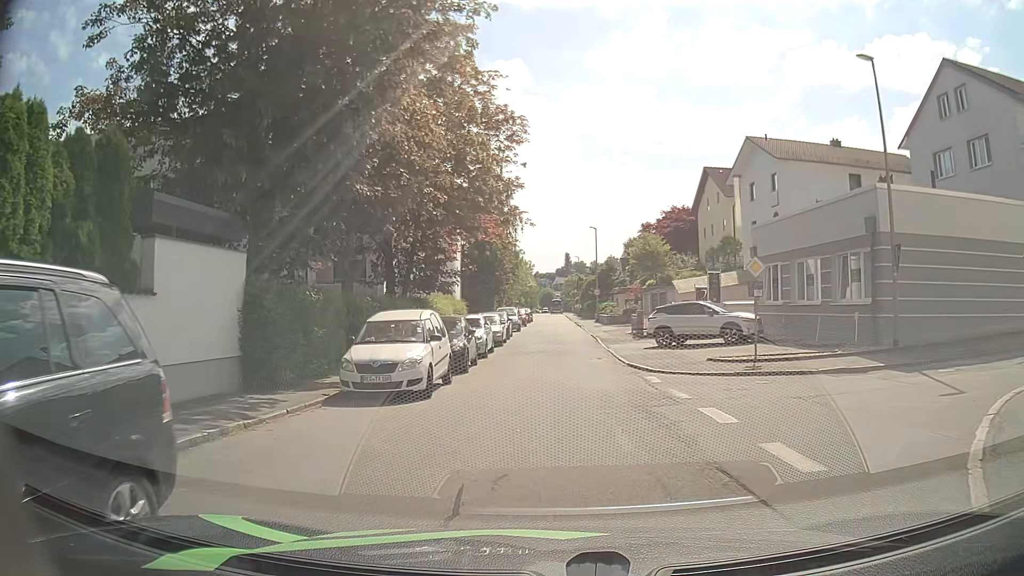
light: Day
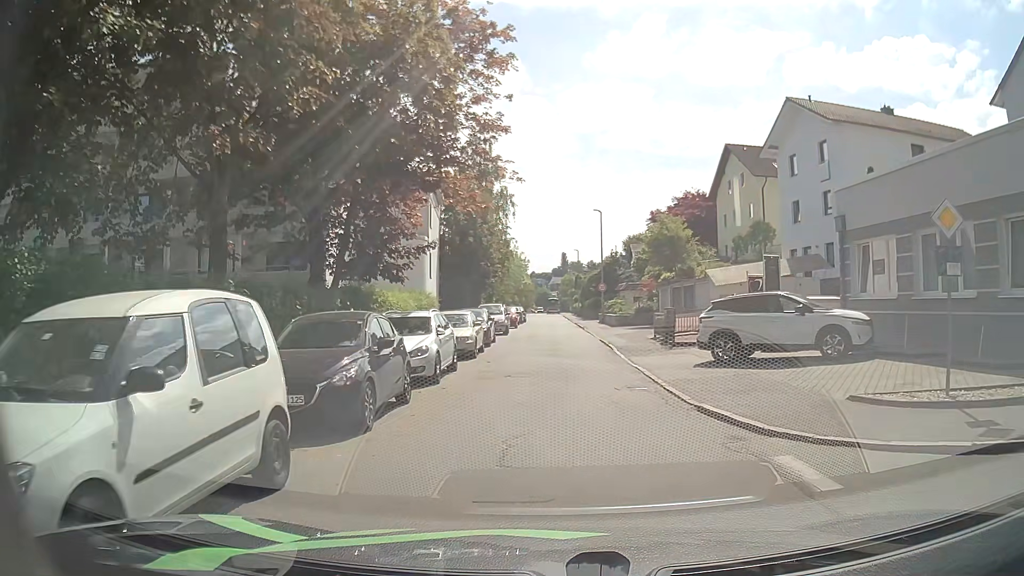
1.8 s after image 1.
(0.0, +9.5) m; 0°
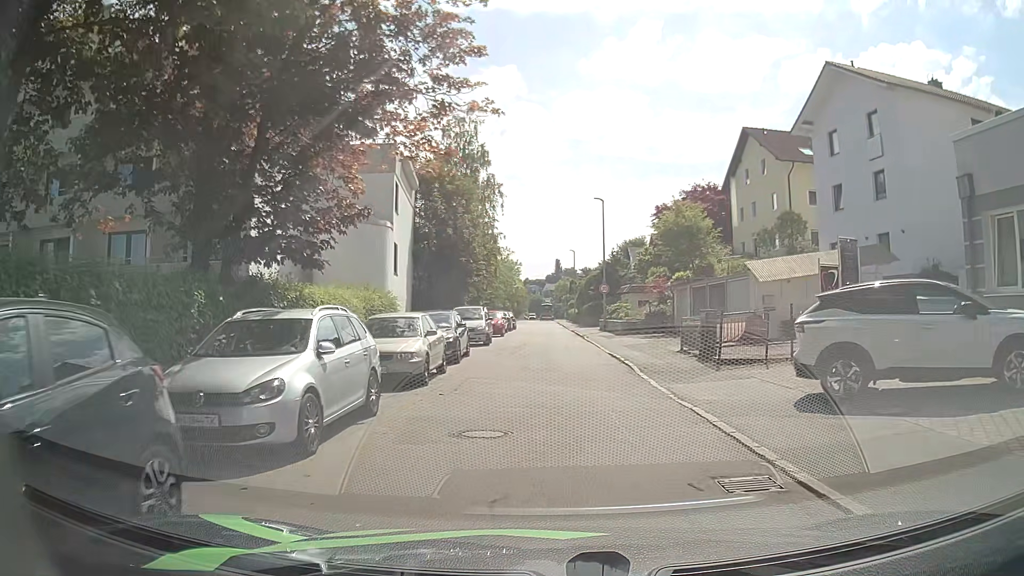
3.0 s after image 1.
(+0.1, +7.2) m; +1°
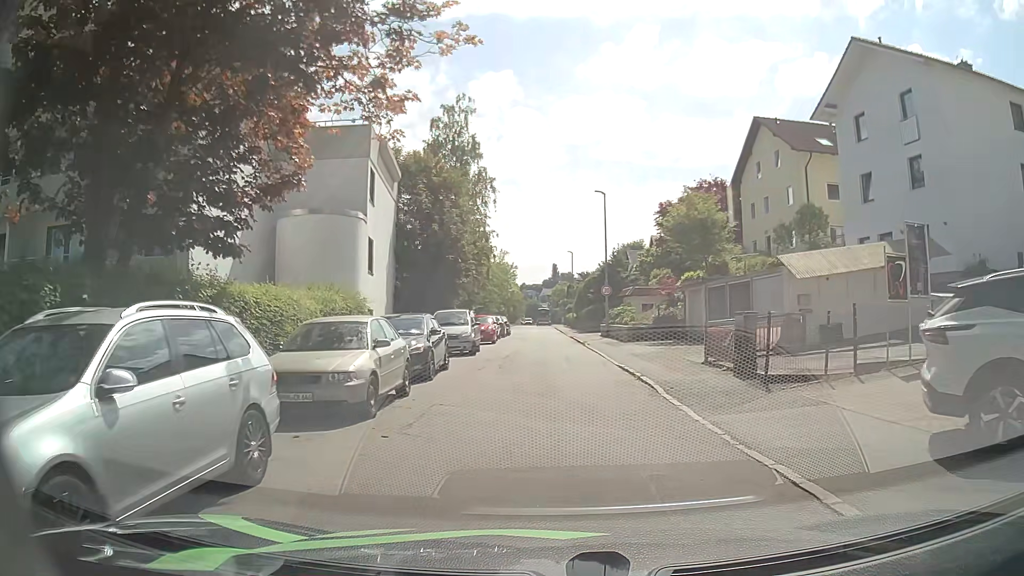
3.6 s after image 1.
(0.0, +3.8) m; +1°
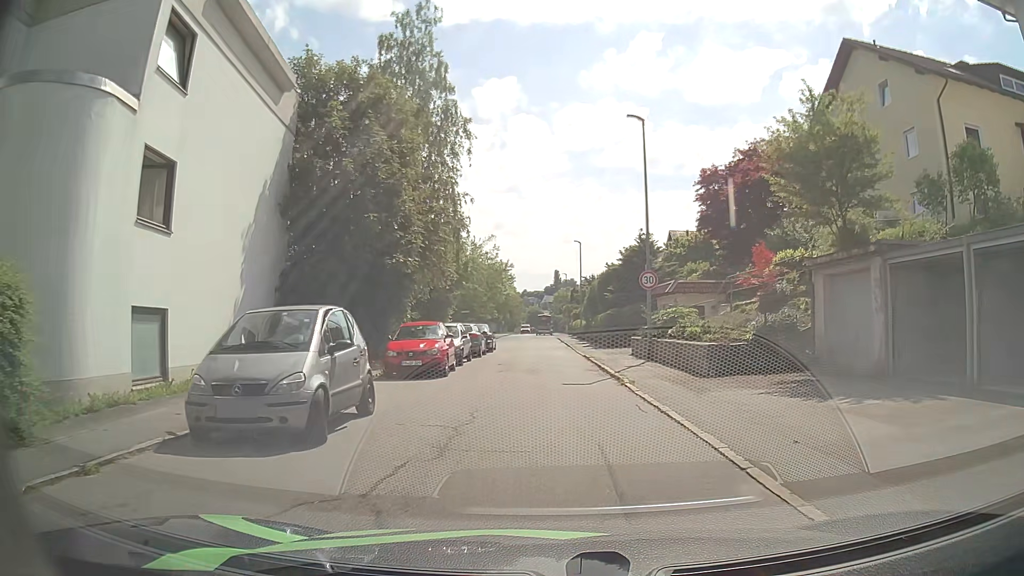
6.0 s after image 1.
(-0.2, +15.7) m; -1°
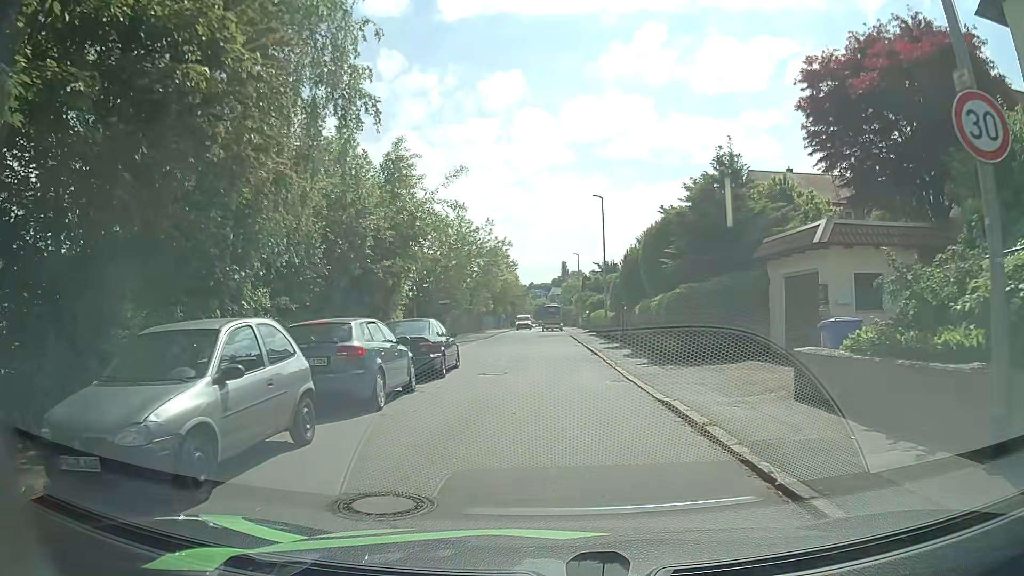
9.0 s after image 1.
(-0.2, +17.5) m; -1°
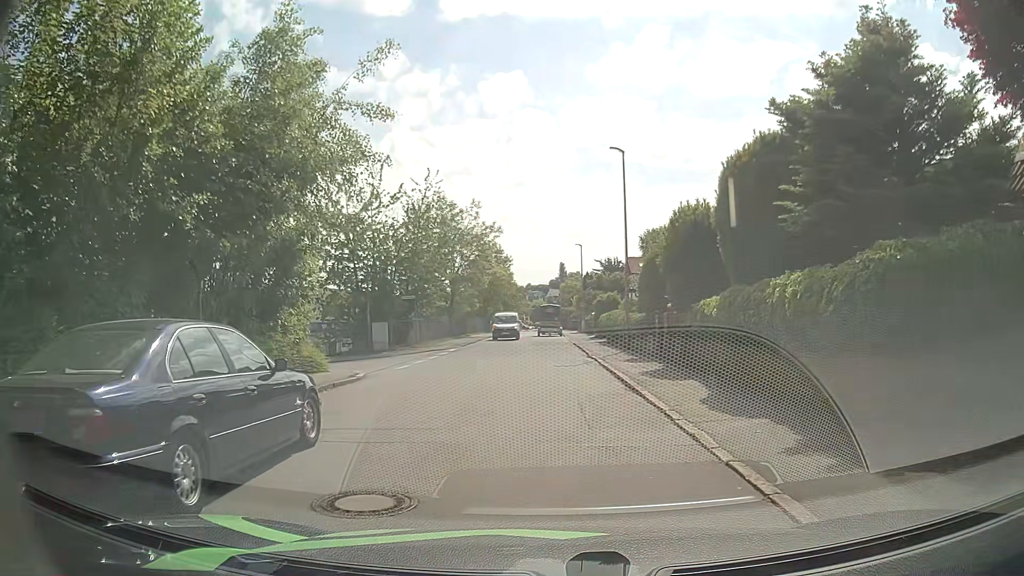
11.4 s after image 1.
(0.0, +11.5) m; 0°
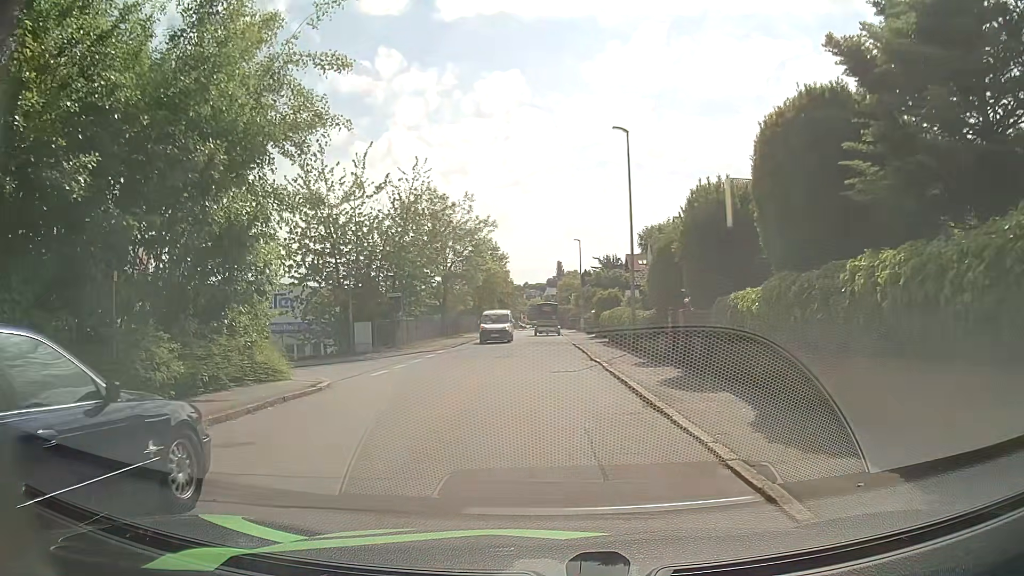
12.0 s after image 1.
(0.0, +2.8) m; 0°
